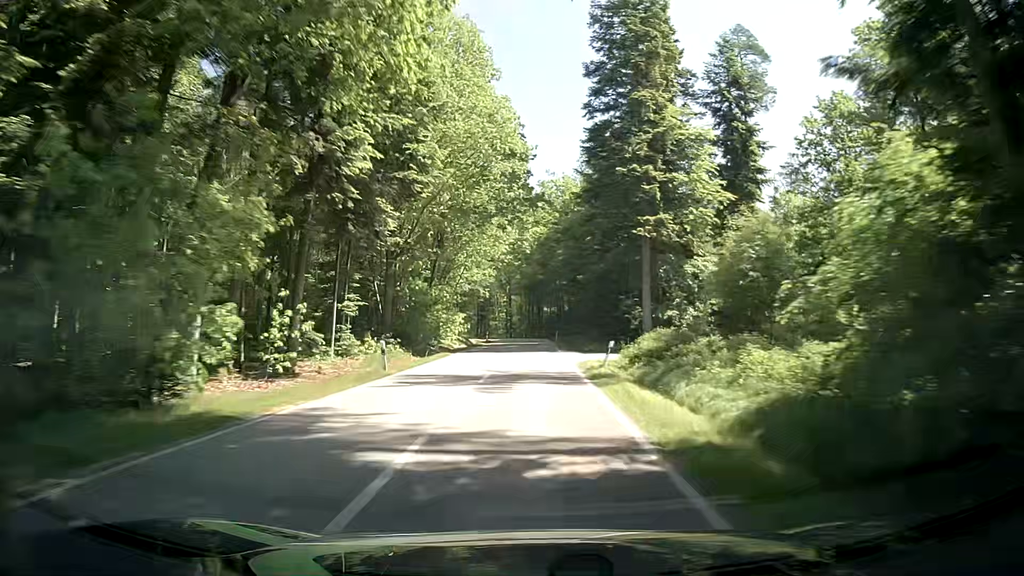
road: tertiary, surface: asphalt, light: Day
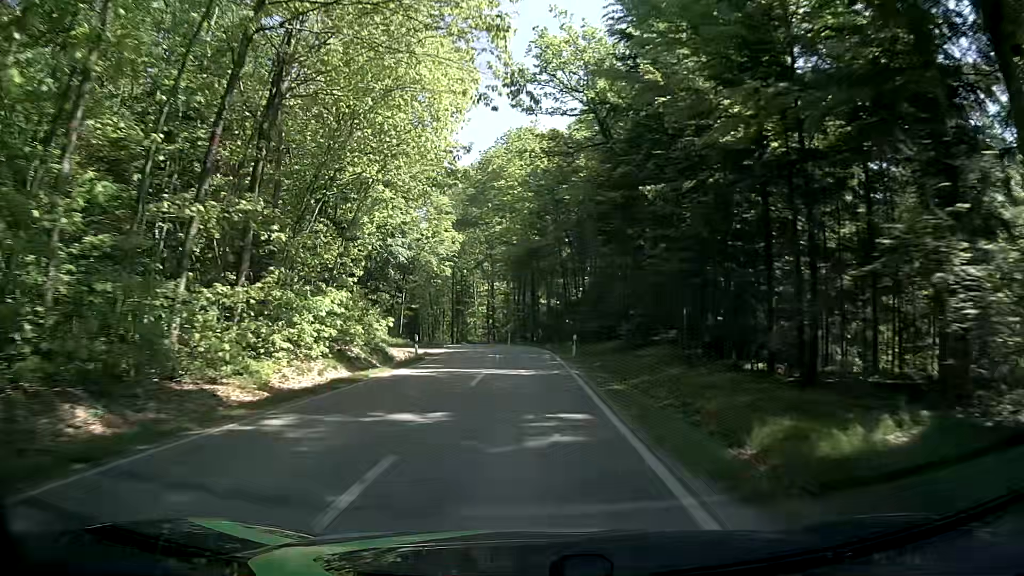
(+0.7, +37.1) m; +1°
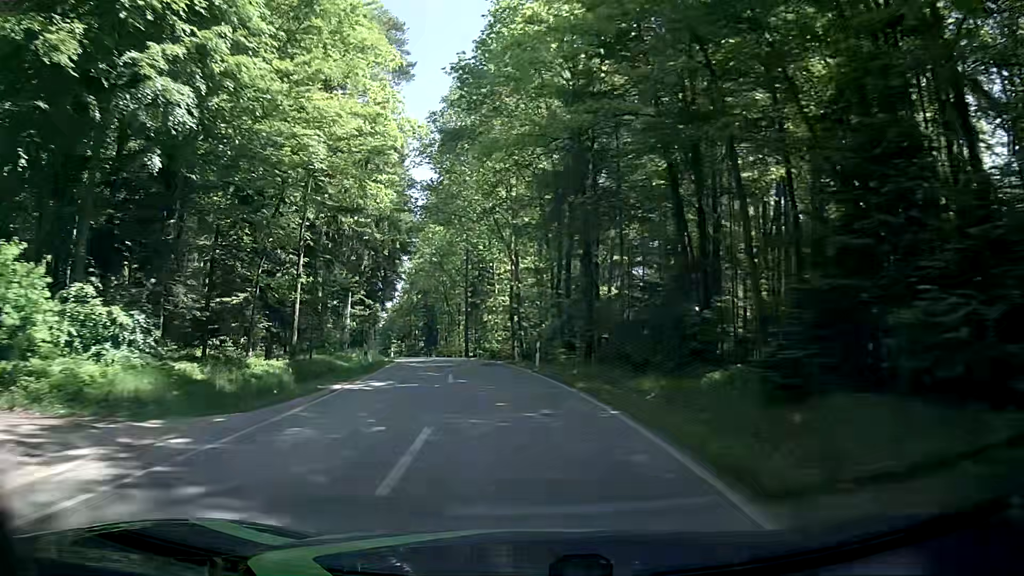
(-0.6, +34.1) m; -4°
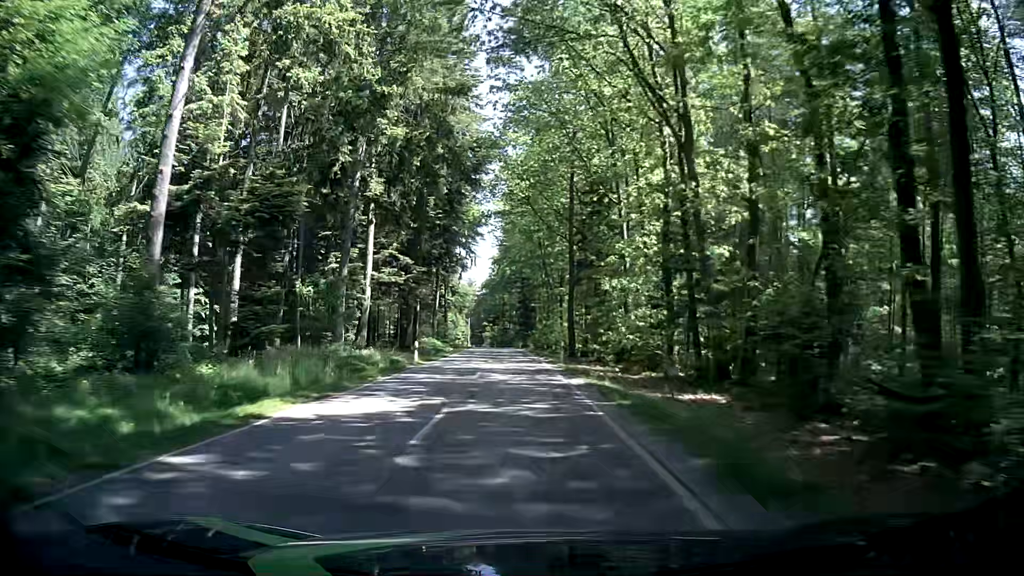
(-2.3, +33.5) m; -8°
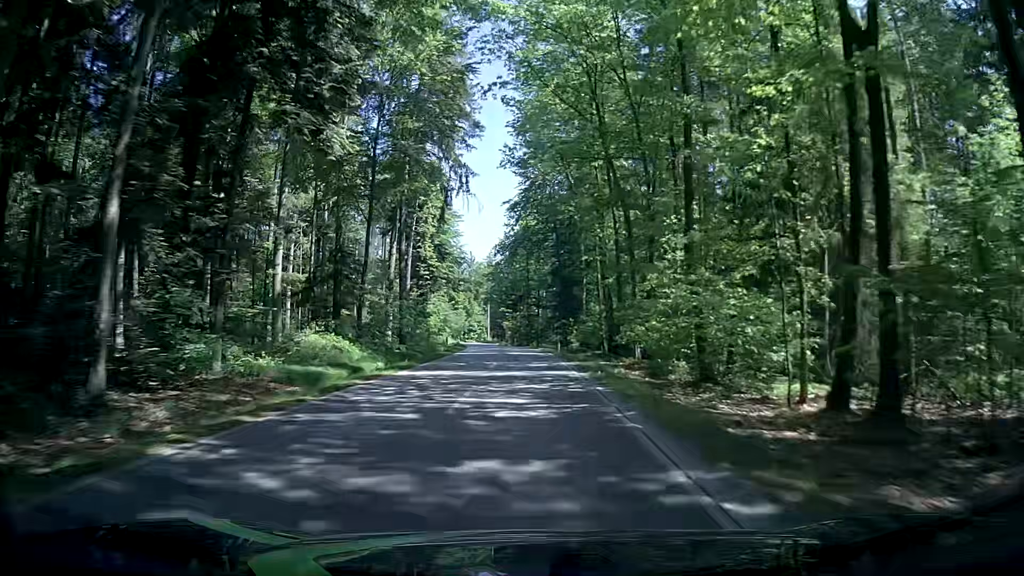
(-1.6, +46.2) m; -3°
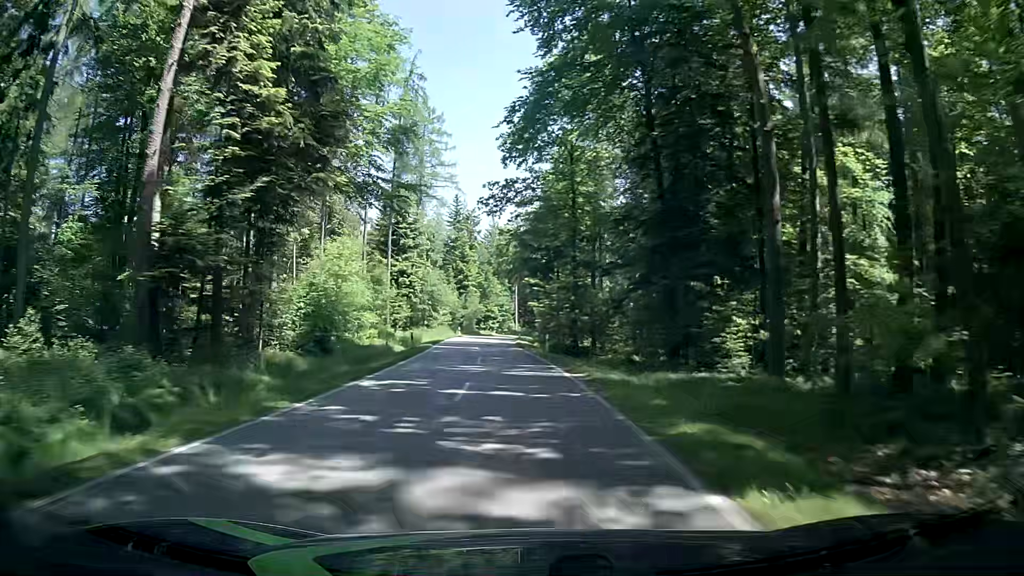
(-1.2, +46.7) m; -1°
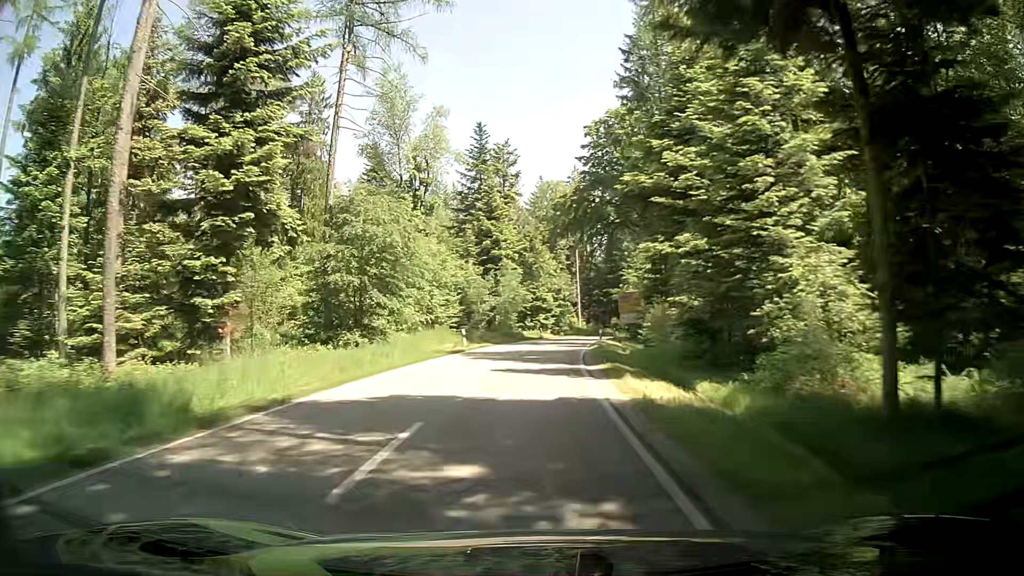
(-3.2, +42.9) m; -7°
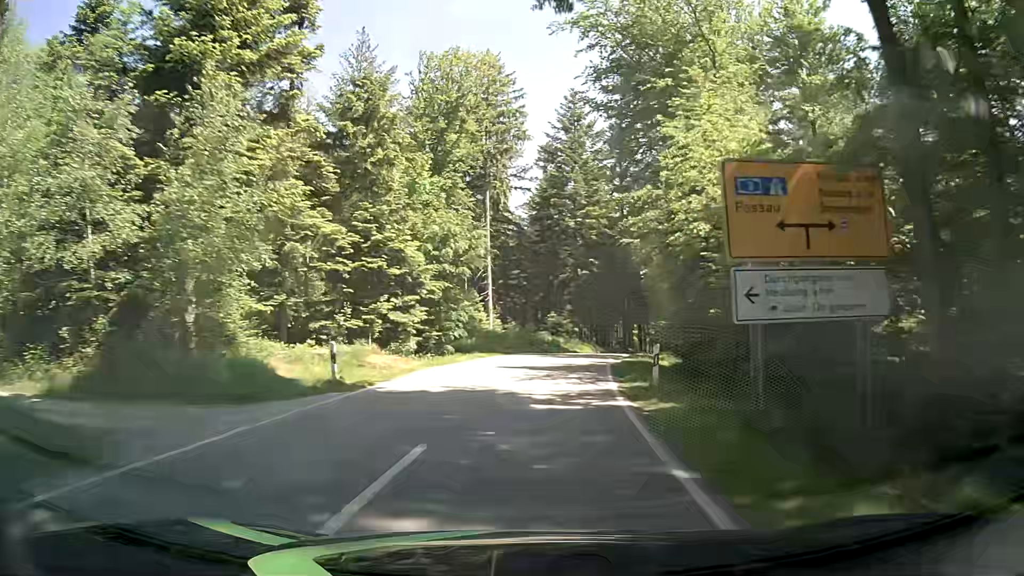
(+2.4, +49.1) m; +7°
(0, +10) (+1, +20) (+2, +30) (+4, +40) (+6, +49) (+10, +59) (+14, +68) (+17, +77) (+21, +87) (+25, +96) m
